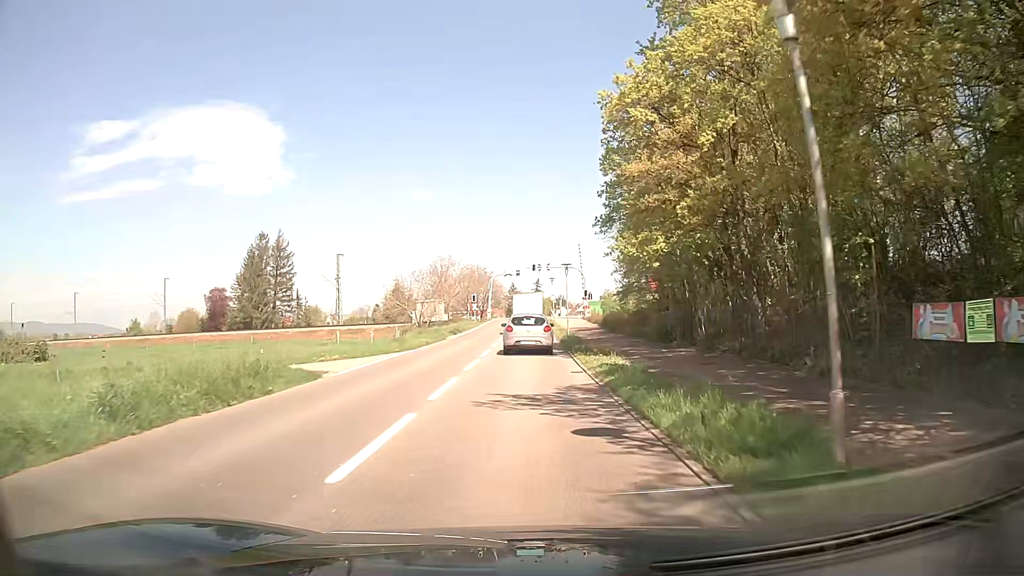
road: secondary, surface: asphalt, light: Day
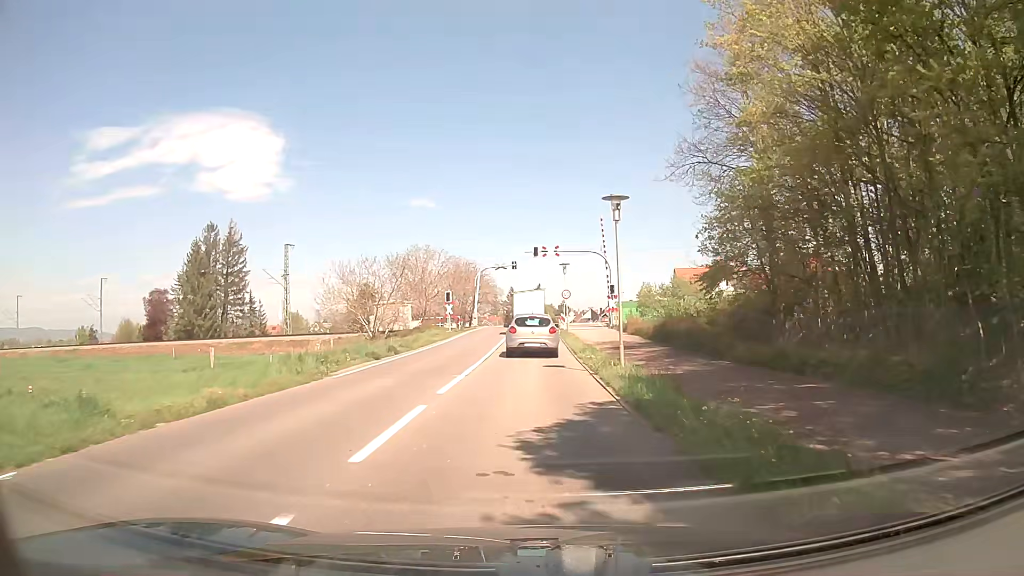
(+0.2, +23.0) m; 0°
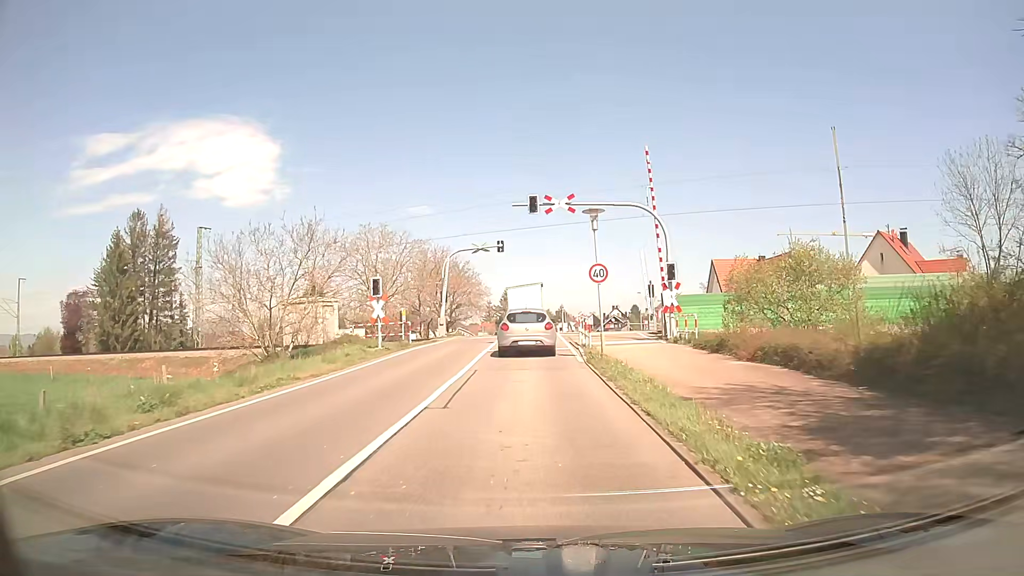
(+0.1, +22.0) m; 0°
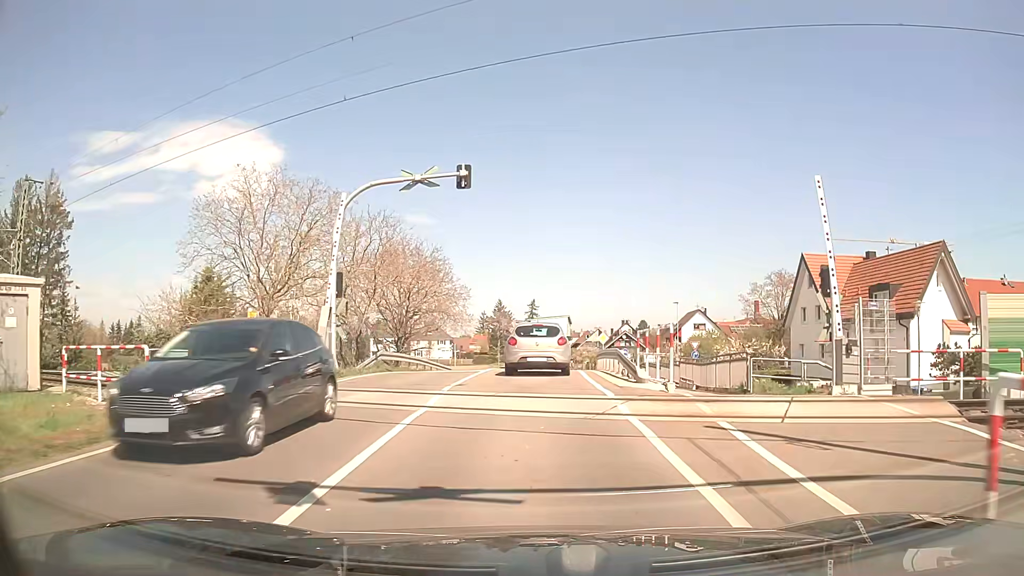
(+0.1, +25.4) m; 0°
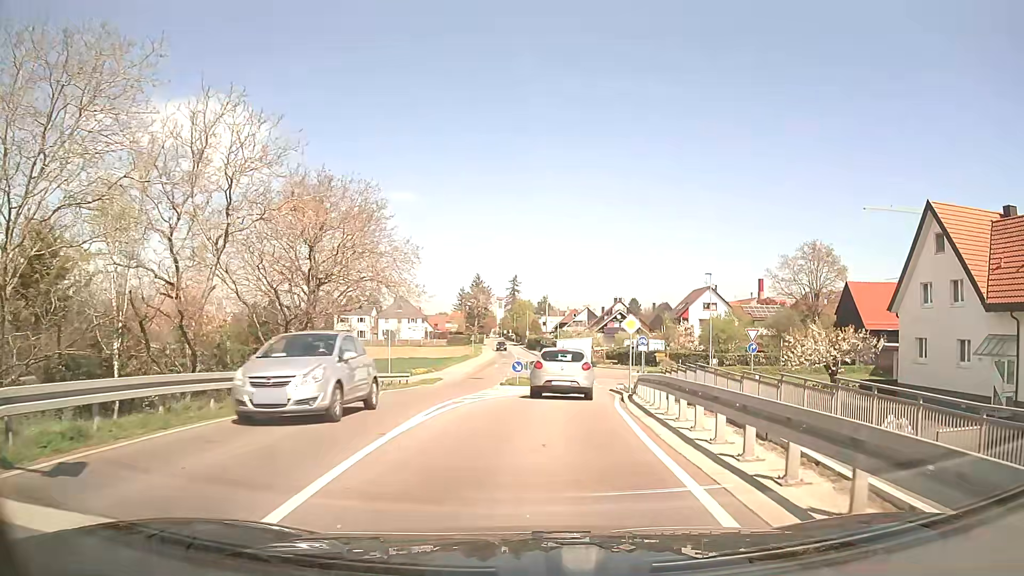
(+0.2, +18.6) m; +2°
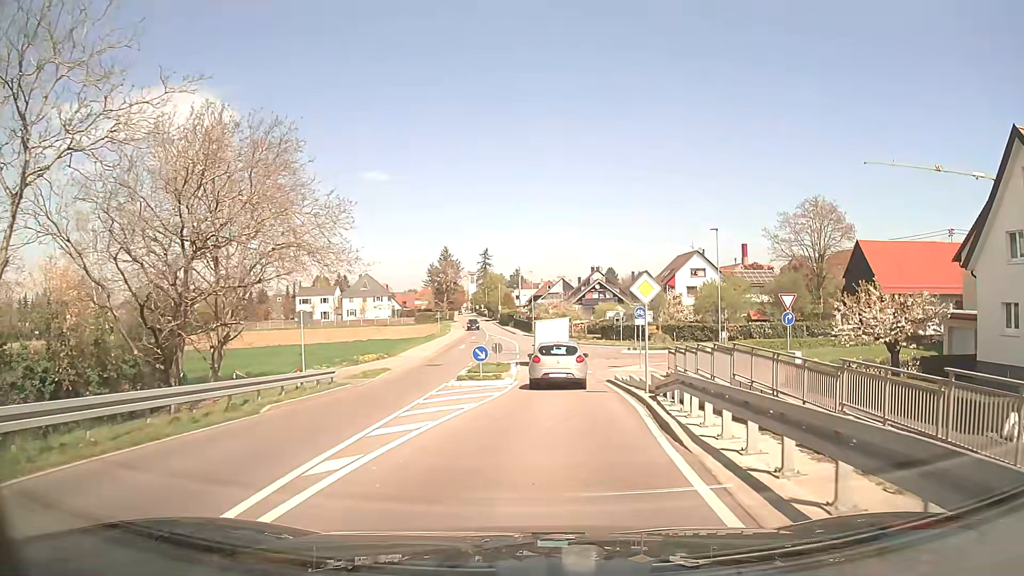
(+0.2, +9.2) m; +2°
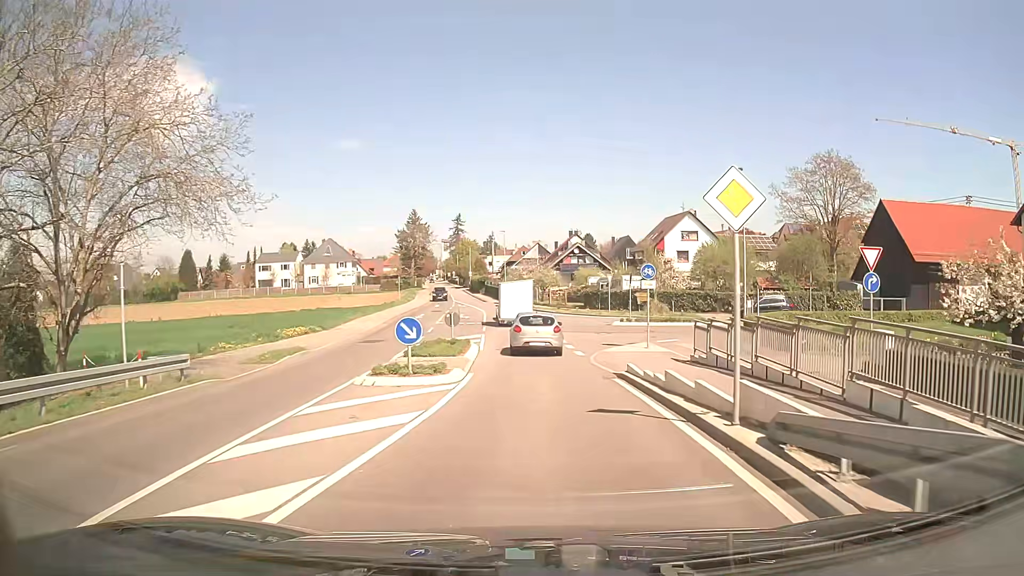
(+0.2, +9.9) m; +2°
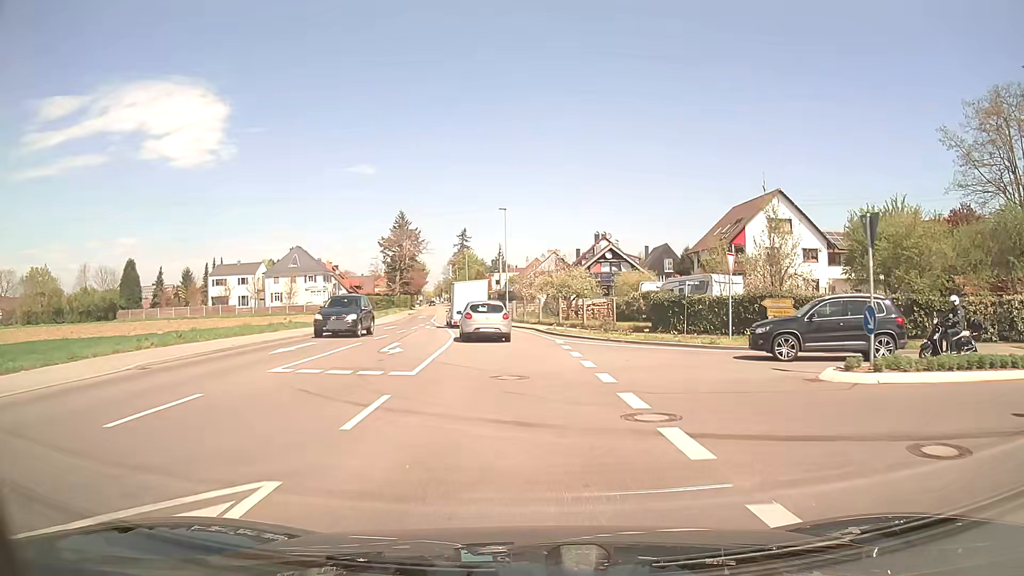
(-0.3, +29.5) m; -1°
